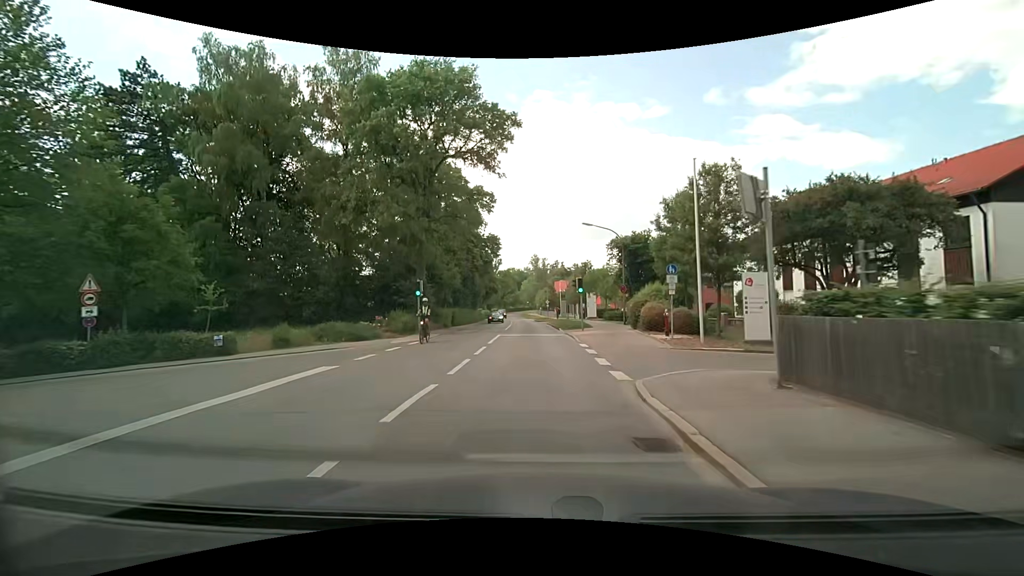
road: secondary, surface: asphalt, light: Day
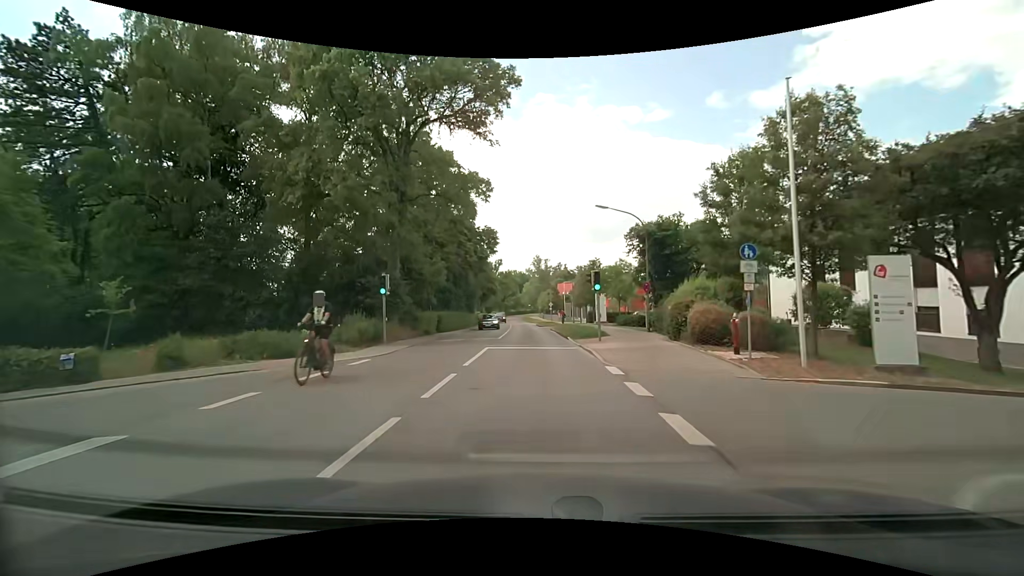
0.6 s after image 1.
(0.0, +7.0) m; 0°
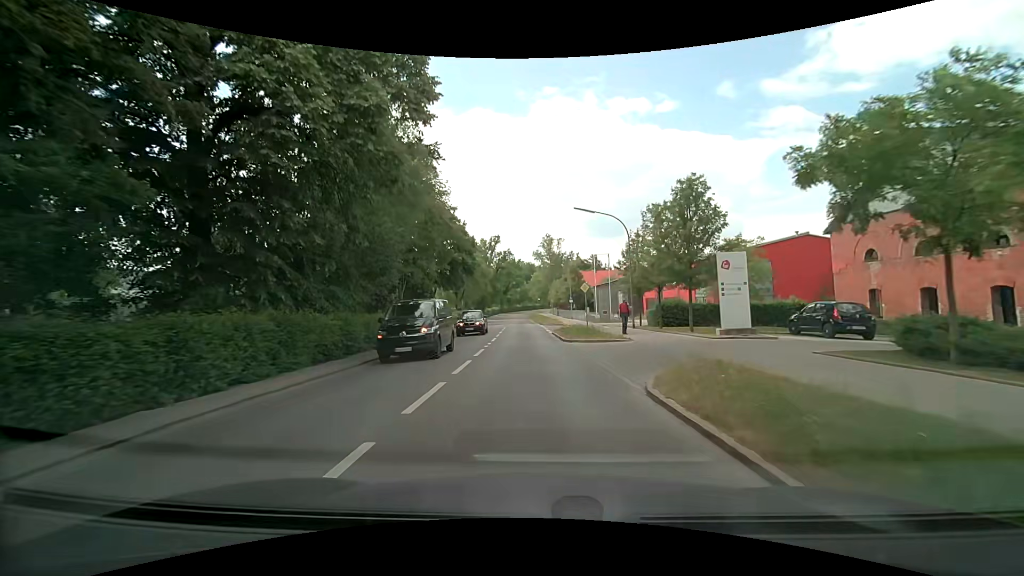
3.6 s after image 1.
(-0.4, +35.0) m; -2°
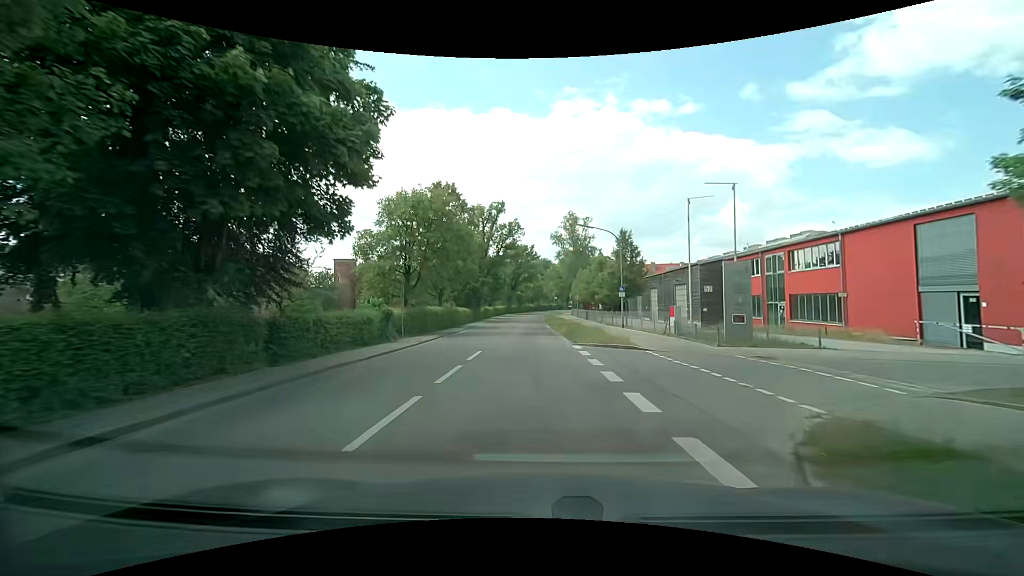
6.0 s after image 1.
(-0.2, +29.0) m; -1°
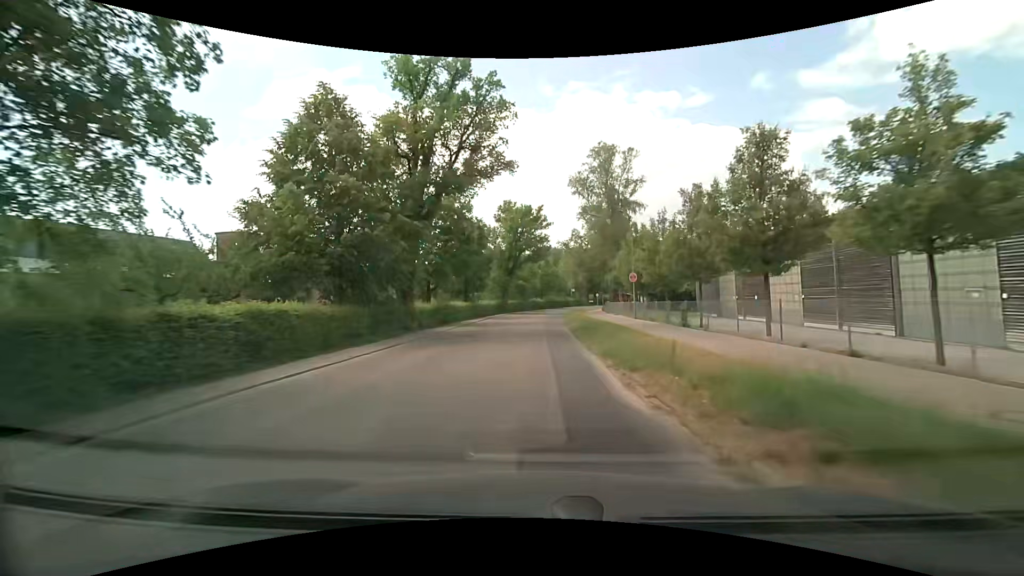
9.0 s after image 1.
(-0.2, +37.5) m; -1°
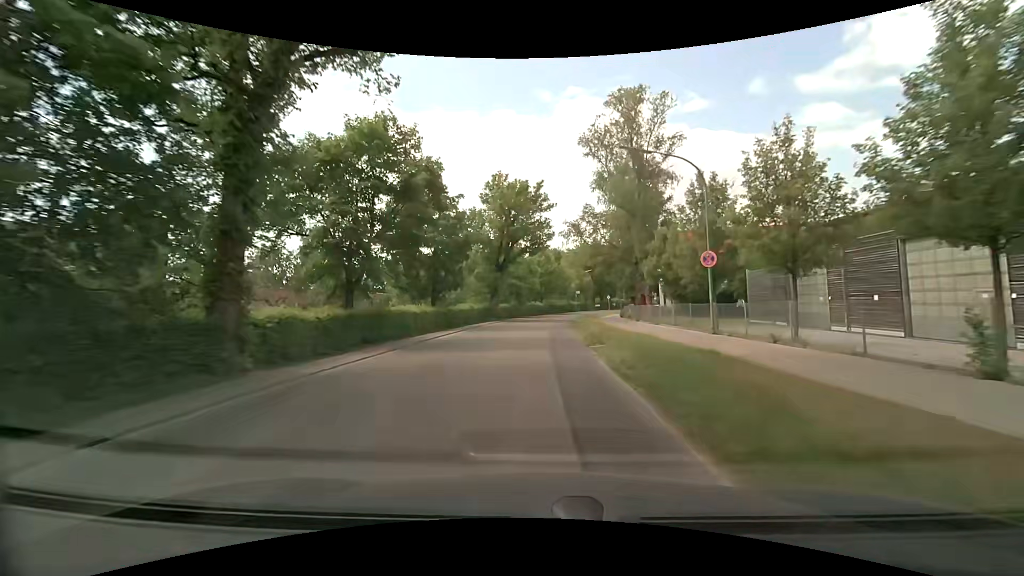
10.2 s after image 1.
(0.0, +15.3) m; 0°
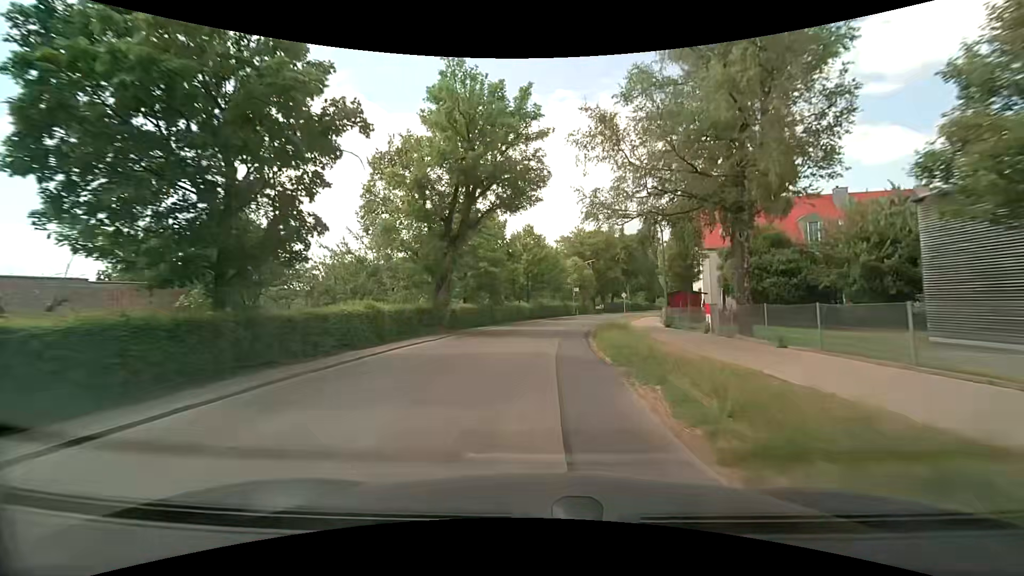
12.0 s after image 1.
(+0.3, +22.8) m; +1°
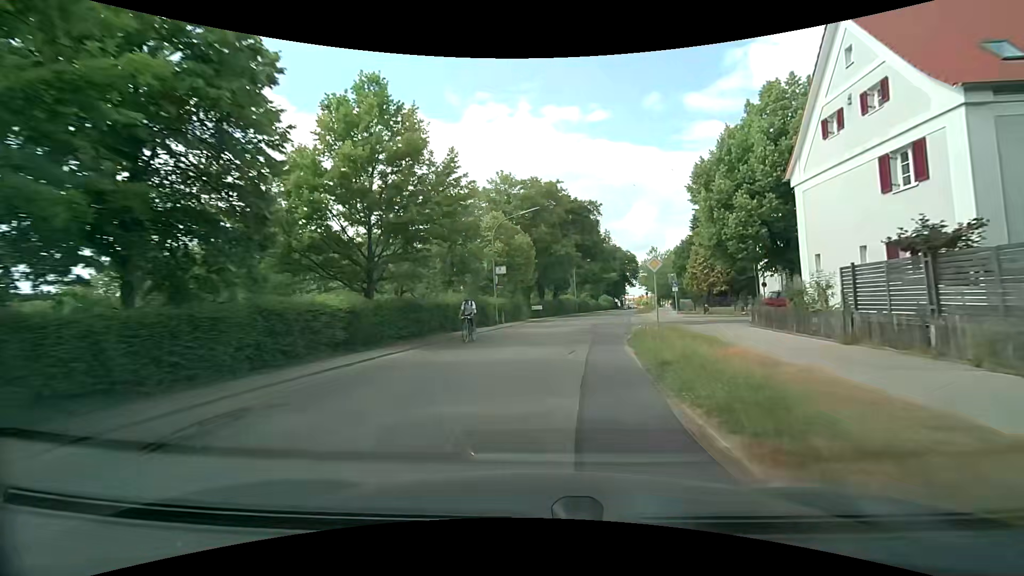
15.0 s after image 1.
(+2.5, +35.9) m; +10°
(0, +10) (+1, +20) (+3, +30) (+5, +40) (+7, +49) (+9, +59) (+12, +69) (+14, +79) (+16, +88) (+19, +98) m
